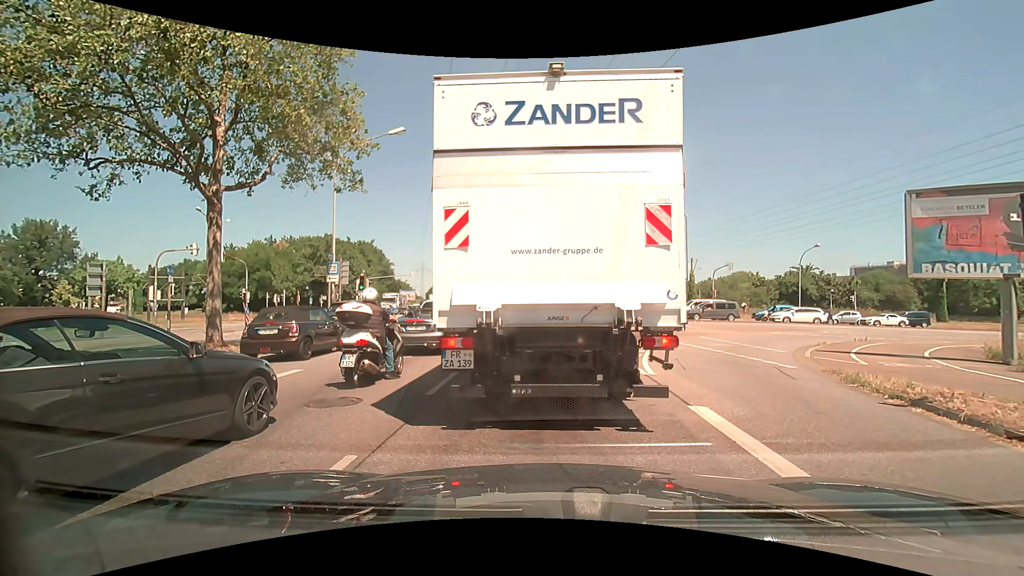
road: primary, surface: asphalt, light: Day
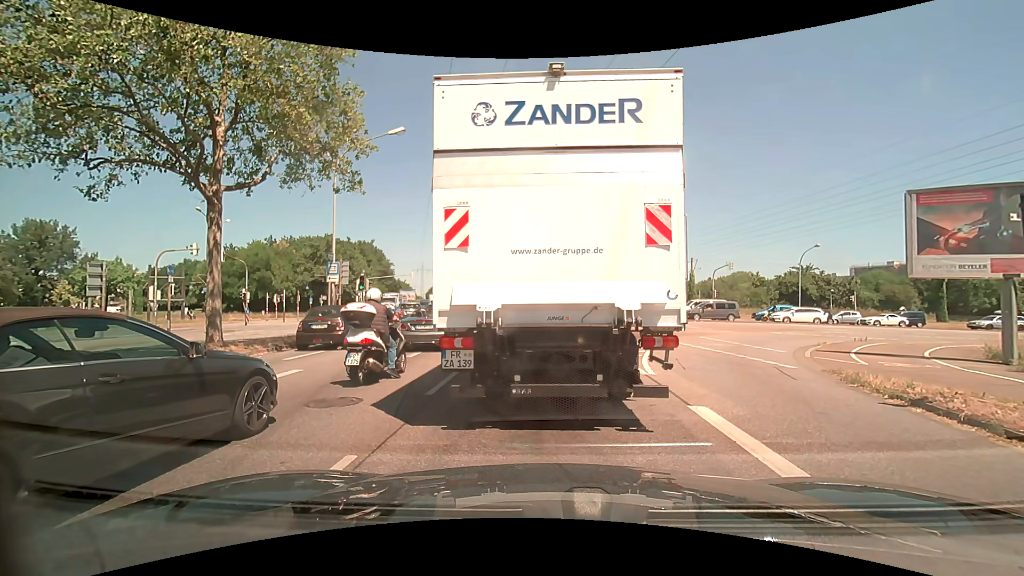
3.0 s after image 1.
(0.0, 0.0) m; 0°
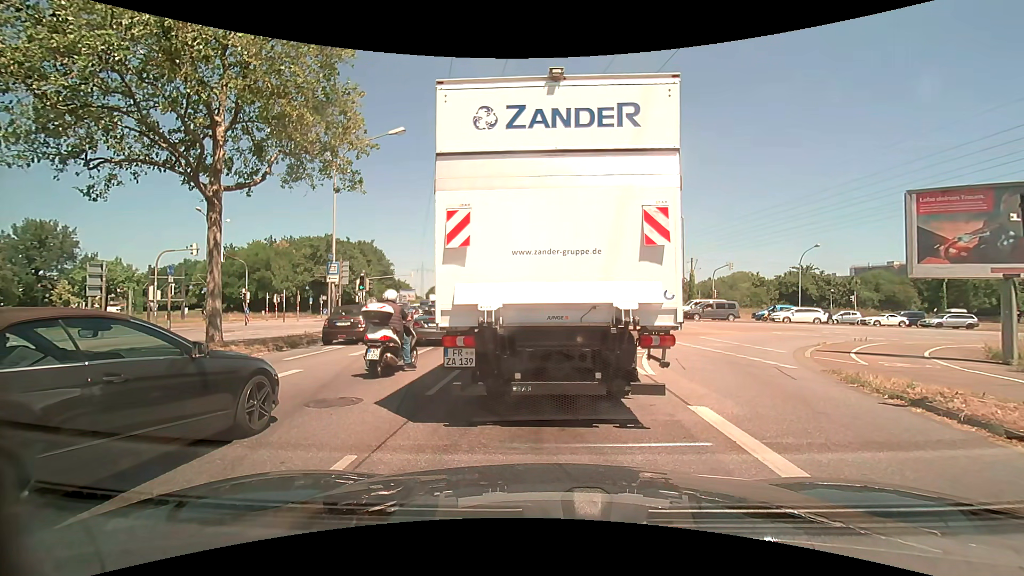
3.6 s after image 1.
(0.0, 0.0) m; 0°
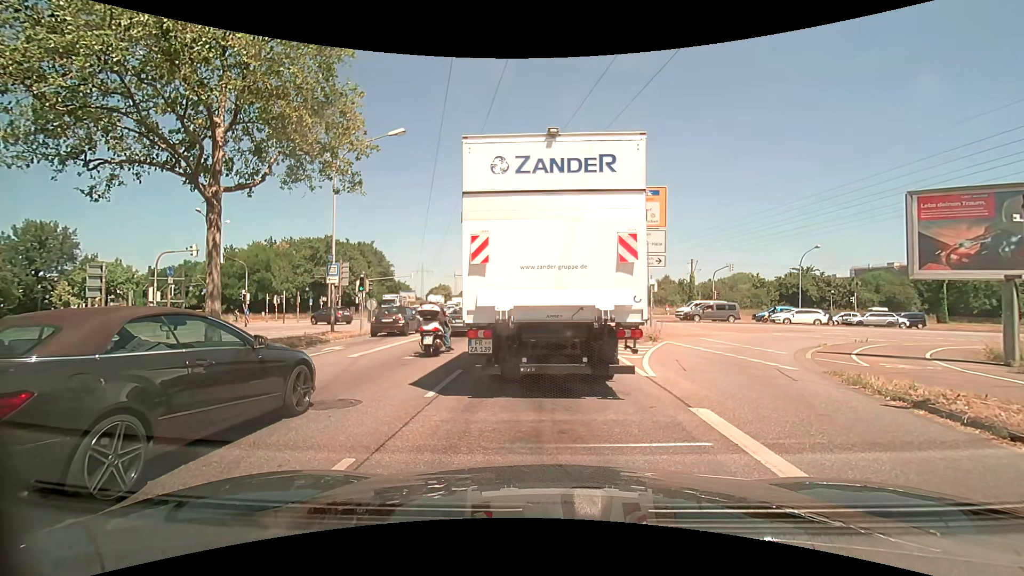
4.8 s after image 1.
(0.0, 0.0) m; 0°
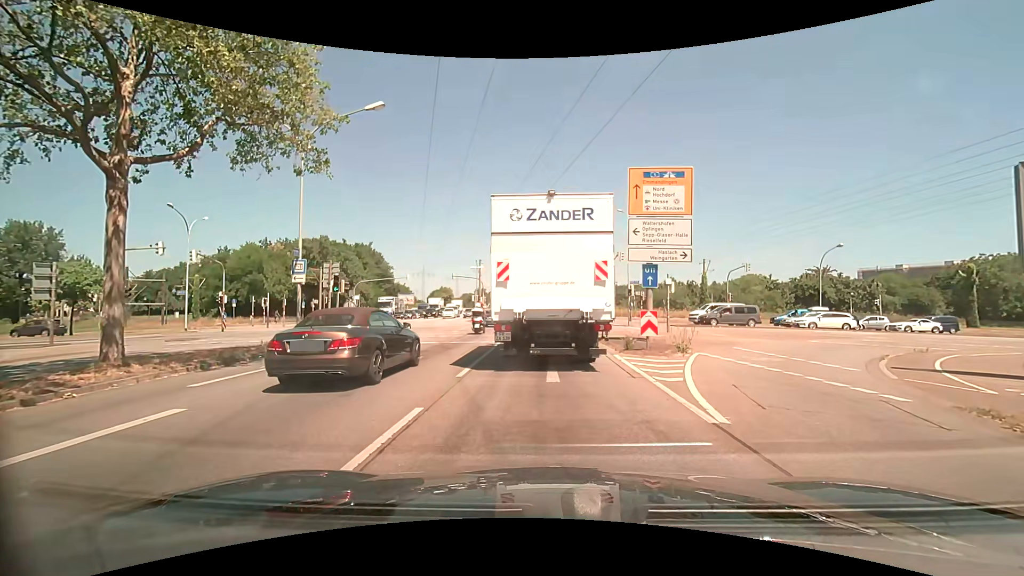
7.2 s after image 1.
(+0.1, +3.9) m; +1°
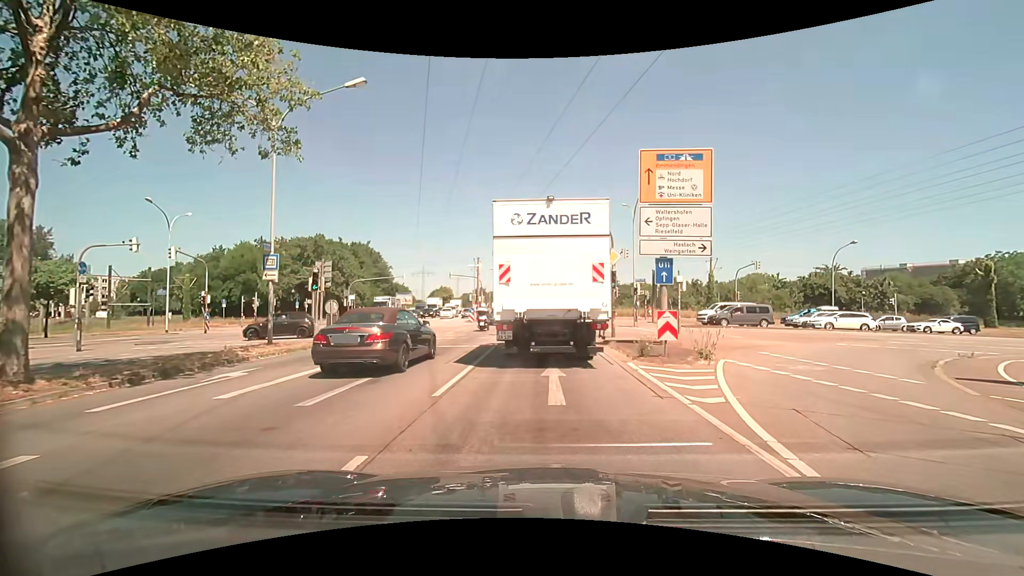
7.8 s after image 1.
(0.0, +2.3) m; 0°
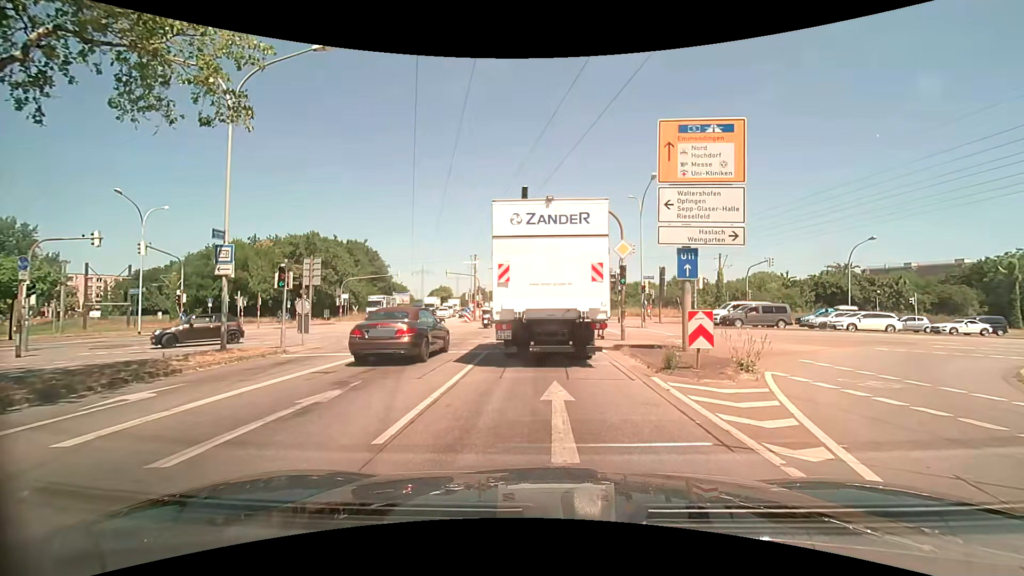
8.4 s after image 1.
(0.0, +2.8) m; +1°
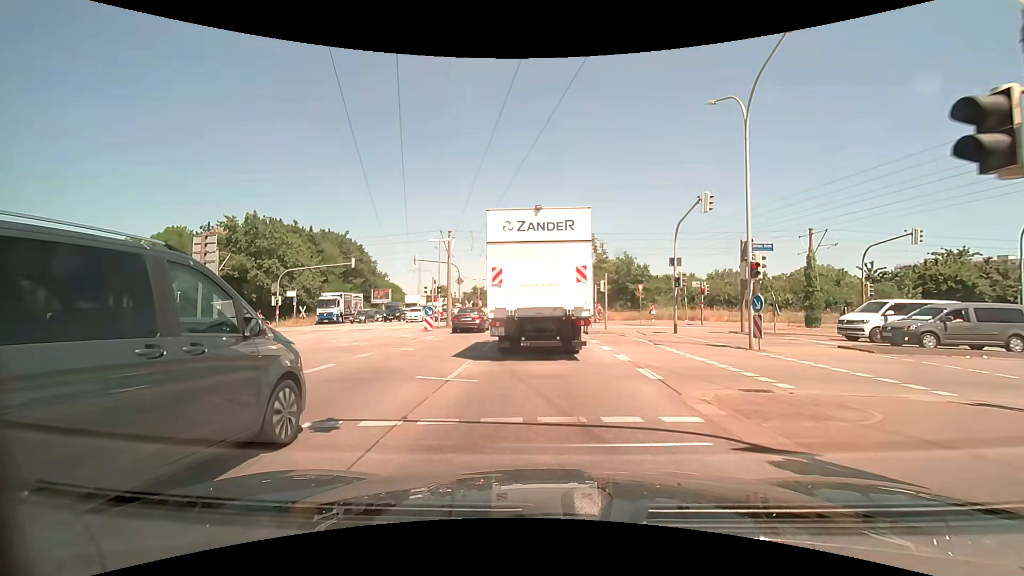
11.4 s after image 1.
(-0.5, +17.3) m; -2°
(0, +10) (0, +20) (0, +30) (-1, +40) (-1, +50) (-2, +60) (-3, +70) (-4, +80) (-4, +90) (-5, +100) m
